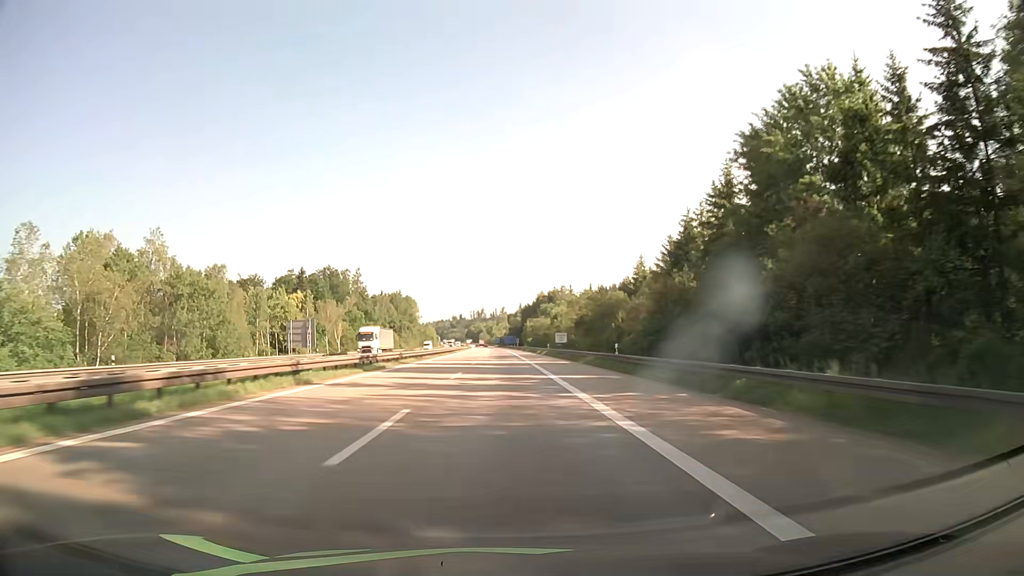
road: motorway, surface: asphalt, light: Day
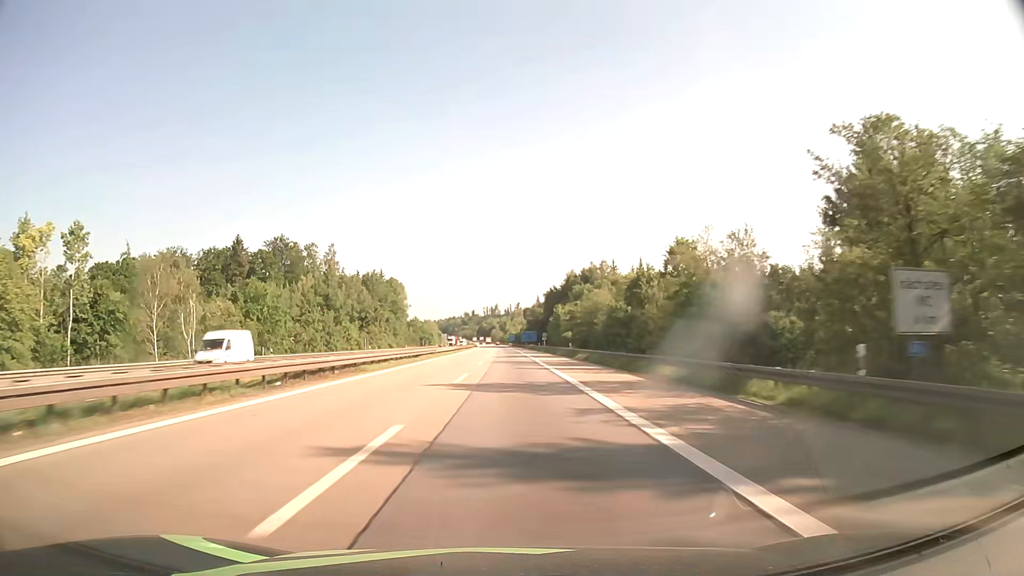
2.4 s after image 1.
(-1.0, +74.7) m; -1°
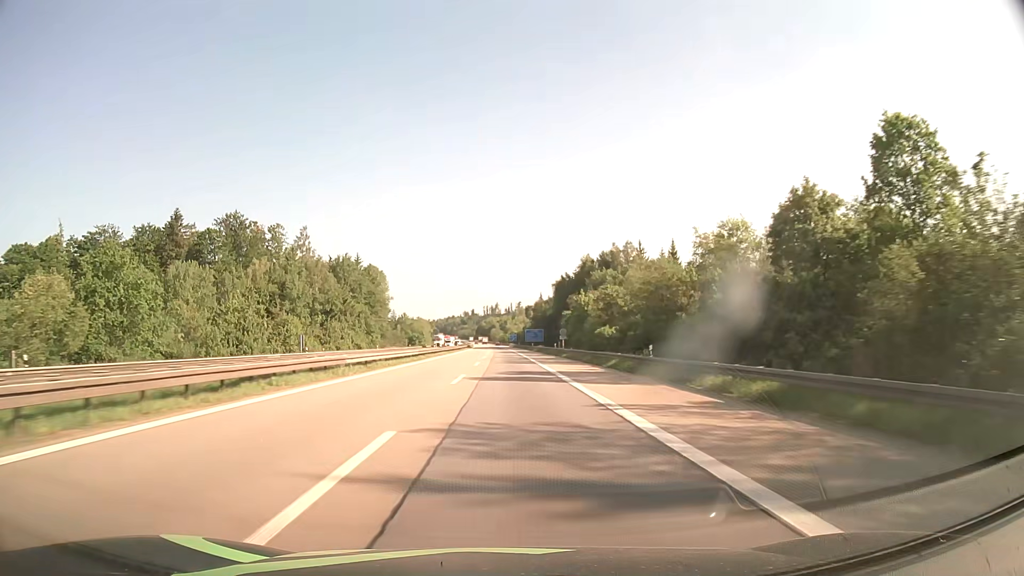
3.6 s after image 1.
(0.0, +36.9) m; 0°
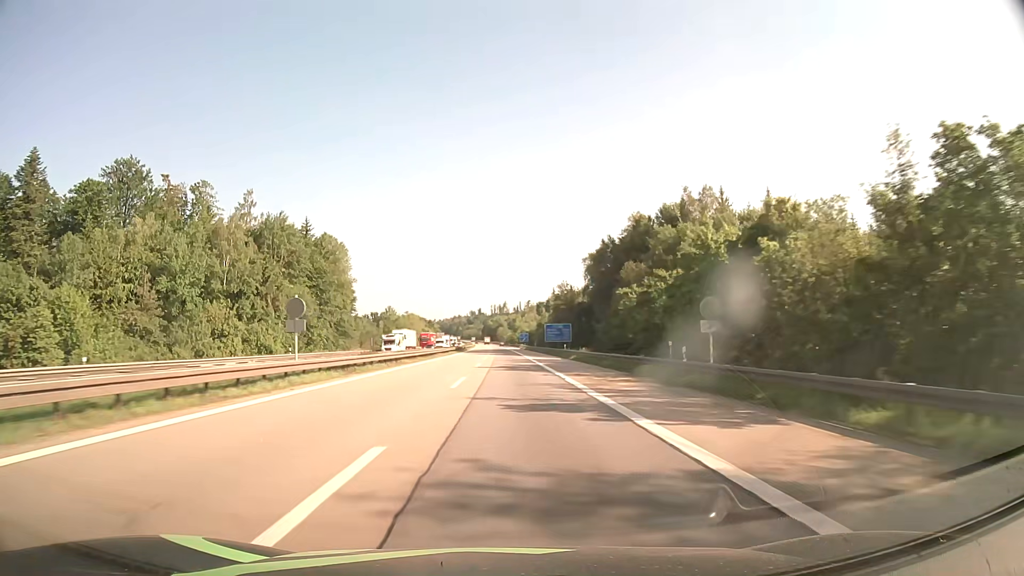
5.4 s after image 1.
(-0.3, +55.3) m; -1°
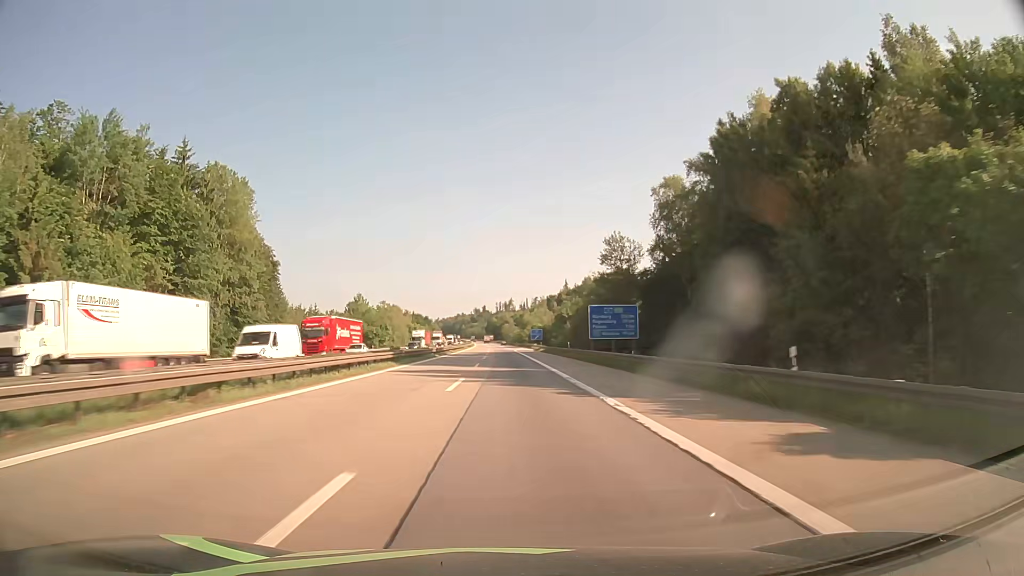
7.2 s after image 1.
(-0.2, +55.7) m; 0°
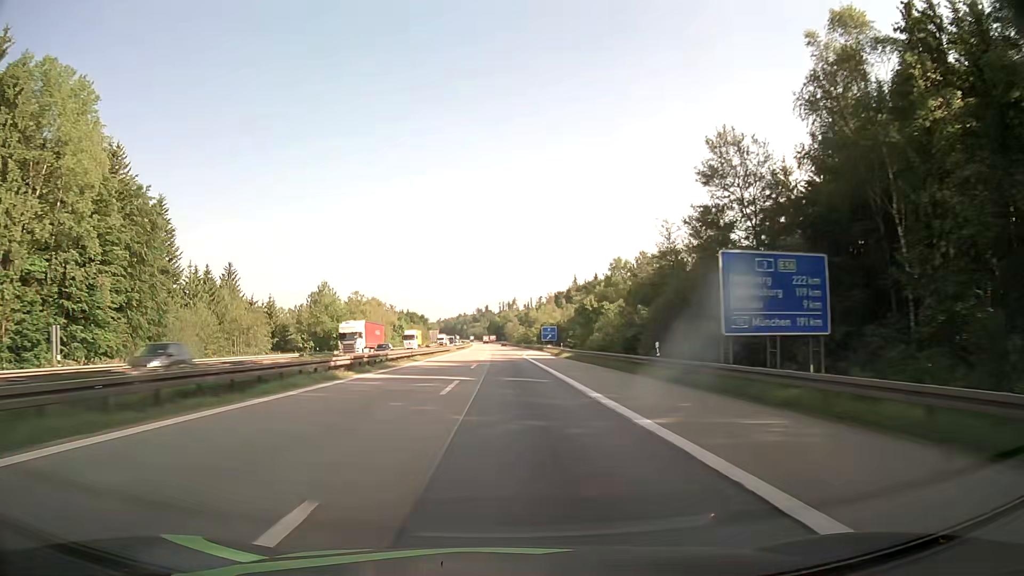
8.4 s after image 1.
(-0.1, +37.2) m; 0°
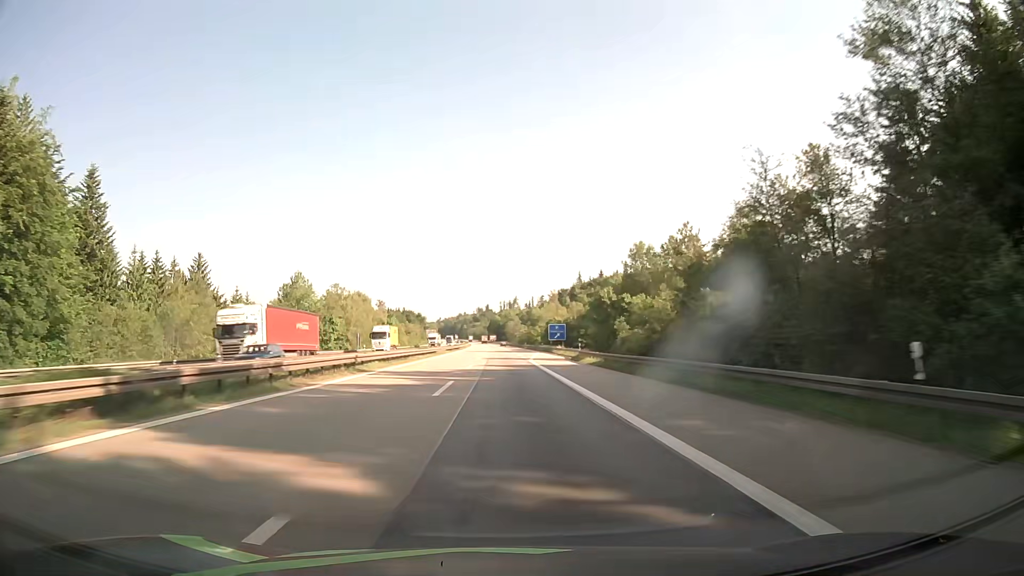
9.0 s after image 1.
(0.0, +18.6) m; 0°
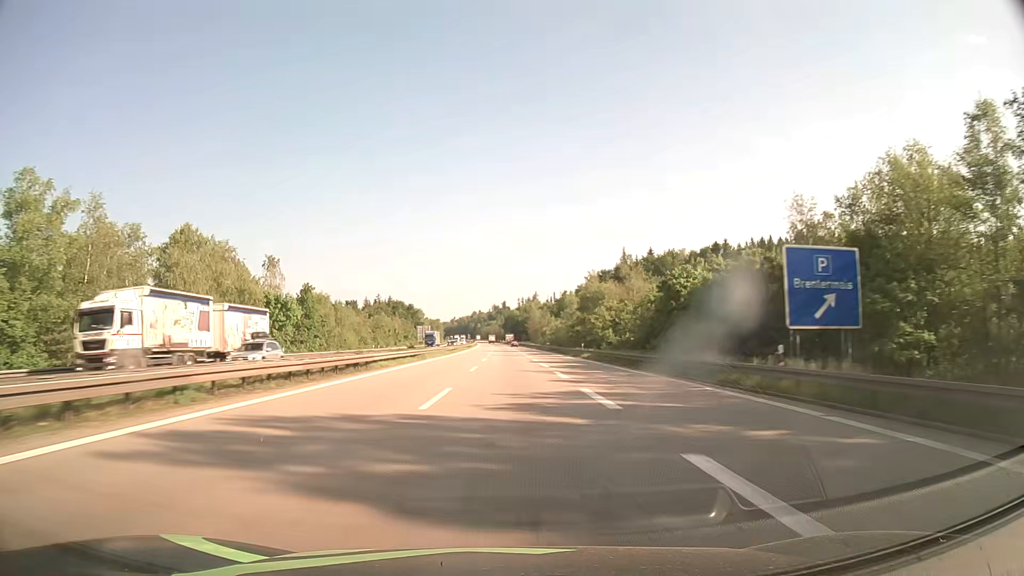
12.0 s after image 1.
(-1.4, +92.9) m; -2°
(0, +10) (0, +20) (0, +30) (0, +40) (0, +50) (0, +60) (0, +70) (0, +80) (0, +90) (0, +100) m
